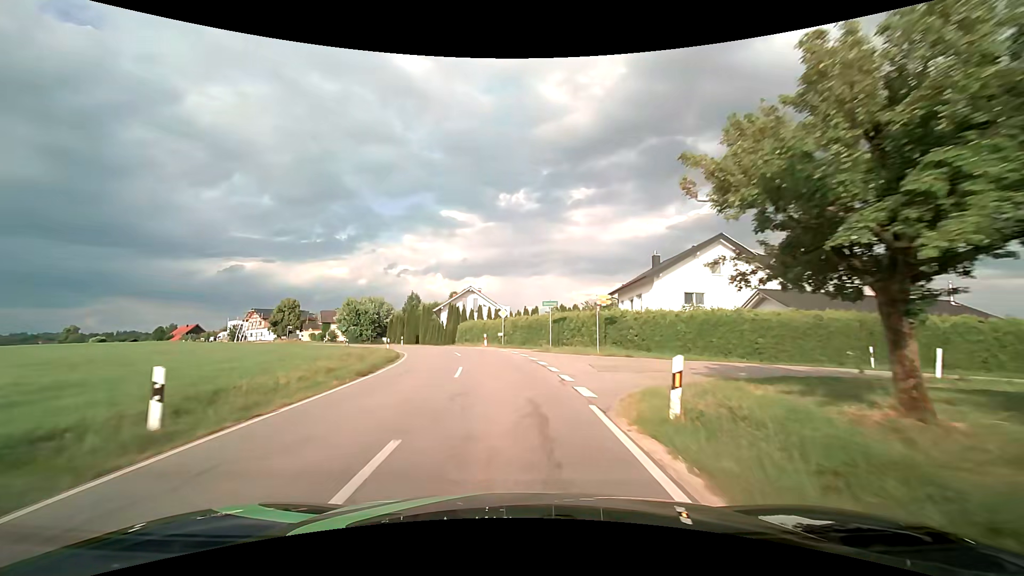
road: tertiary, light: Day
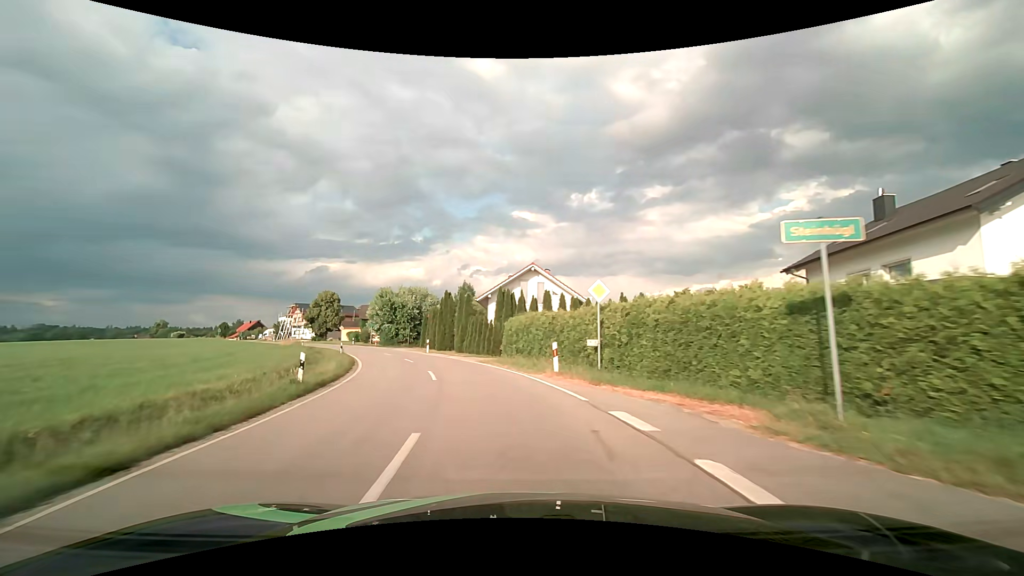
(-1.4, +23.7) m; -8°
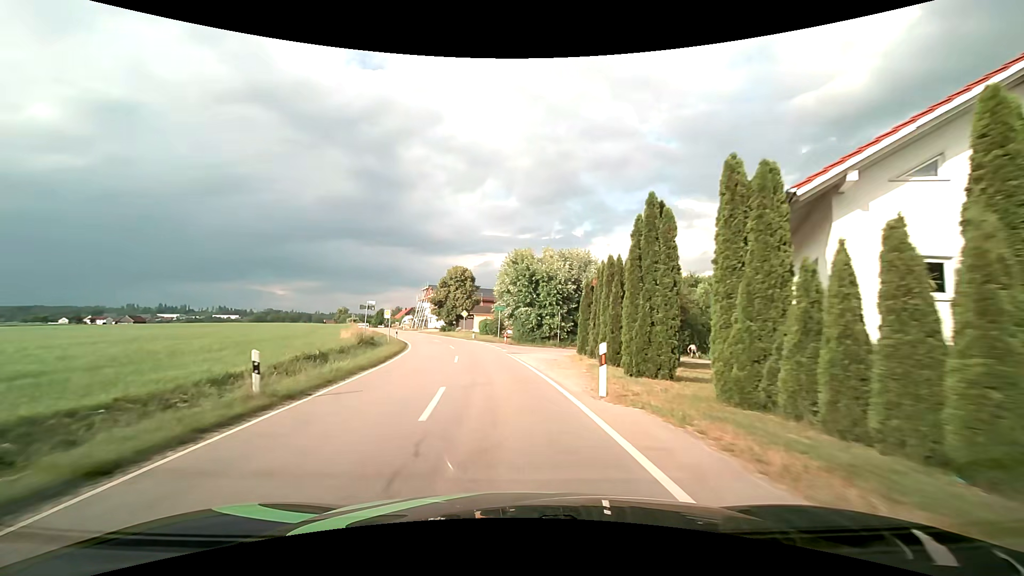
(-5.4, +31.4) m; -18°
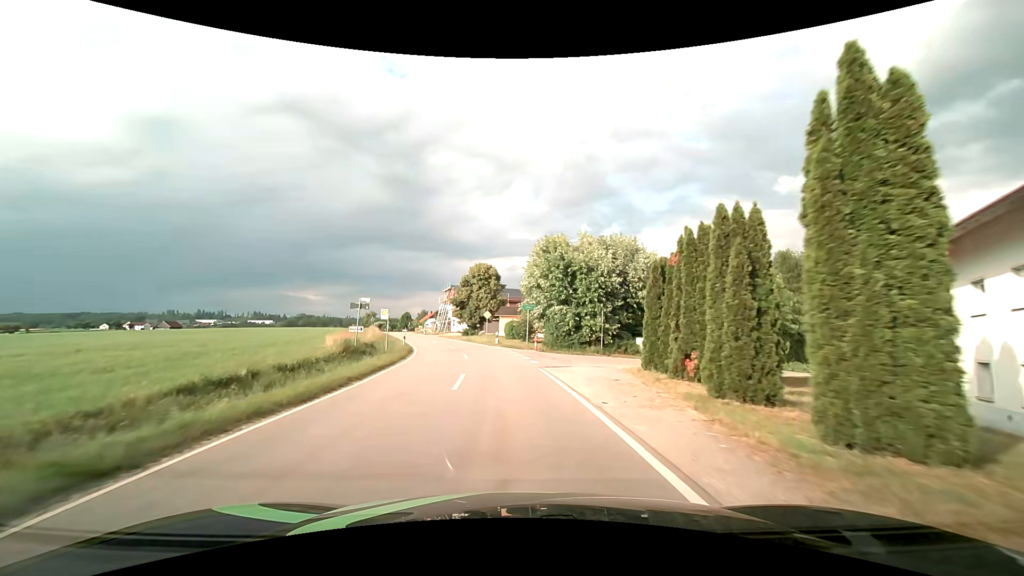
(-0.2, +8.3) m; -3°
(0, +10) (-1, +20) (-2, +30) (-4, +40) (-7, +49) (-9, +59) (-12, +69) (-16, +78) (-19, +88) (-21, +97) m
